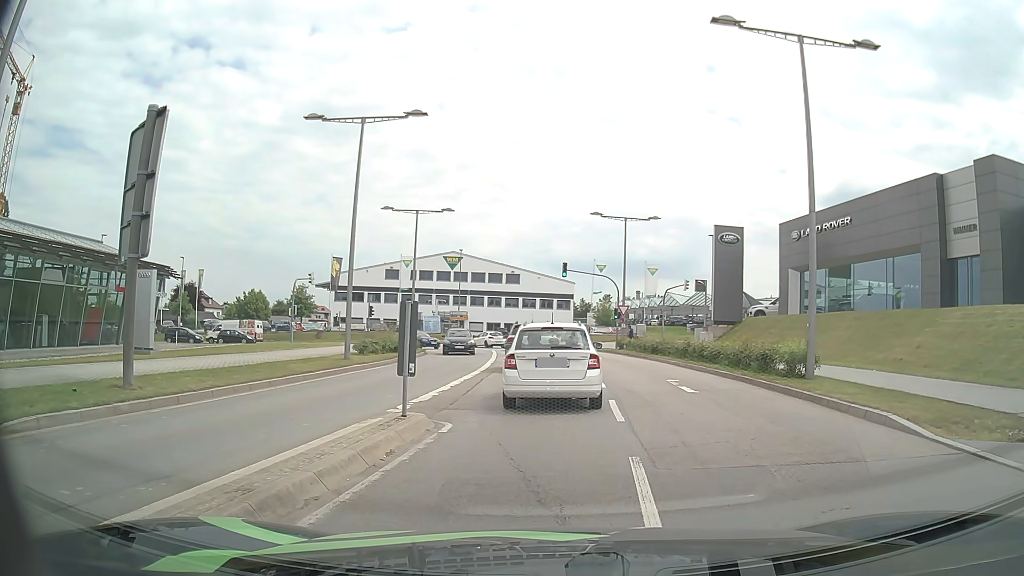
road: secondary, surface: asphalt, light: Day
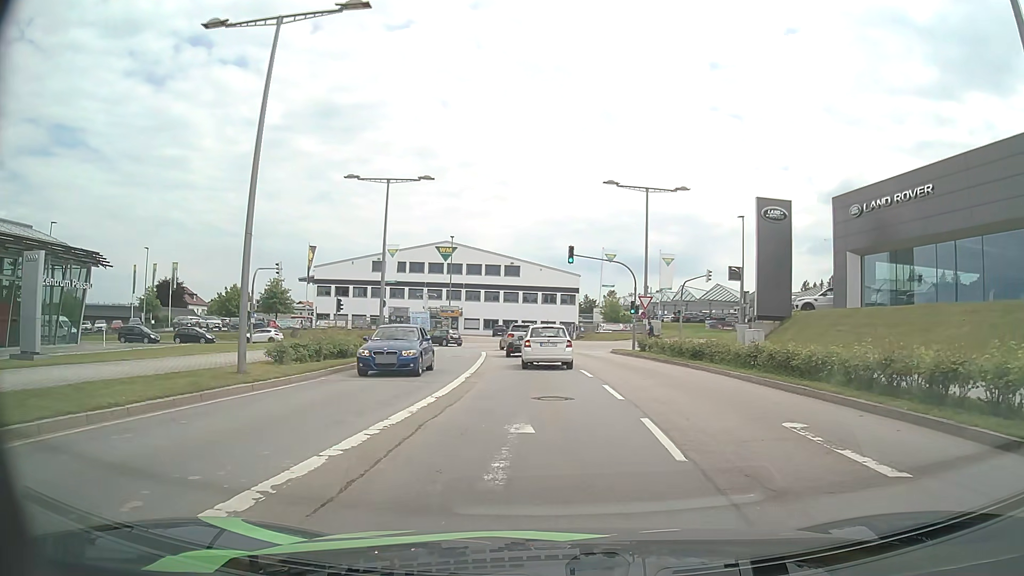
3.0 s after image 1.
(0.0, +9.5) m; +1°
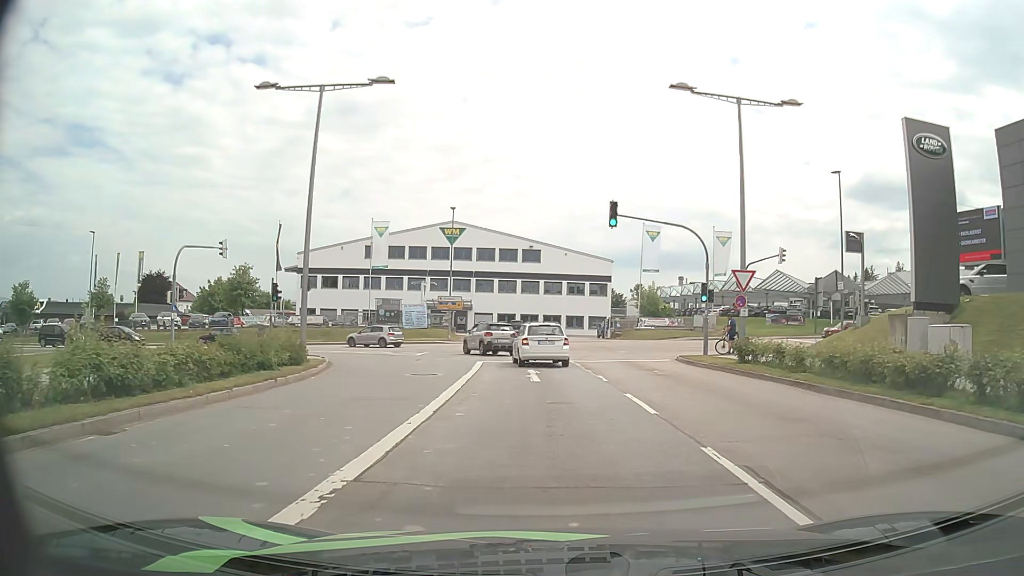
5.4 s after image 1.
(-0.5, +14.8) m; -3°
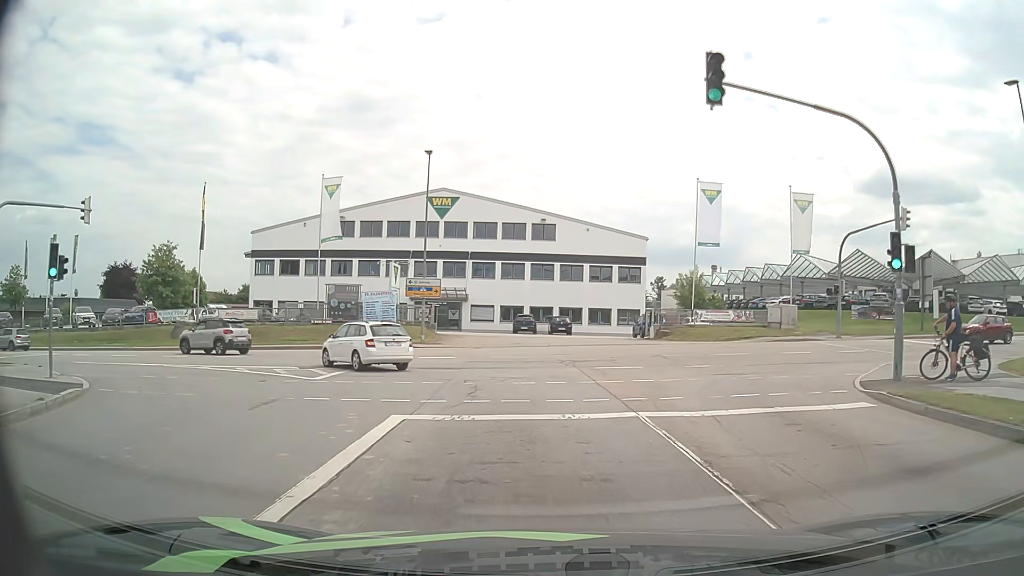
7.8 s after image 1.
(-0.1, +16.6) m; -1°
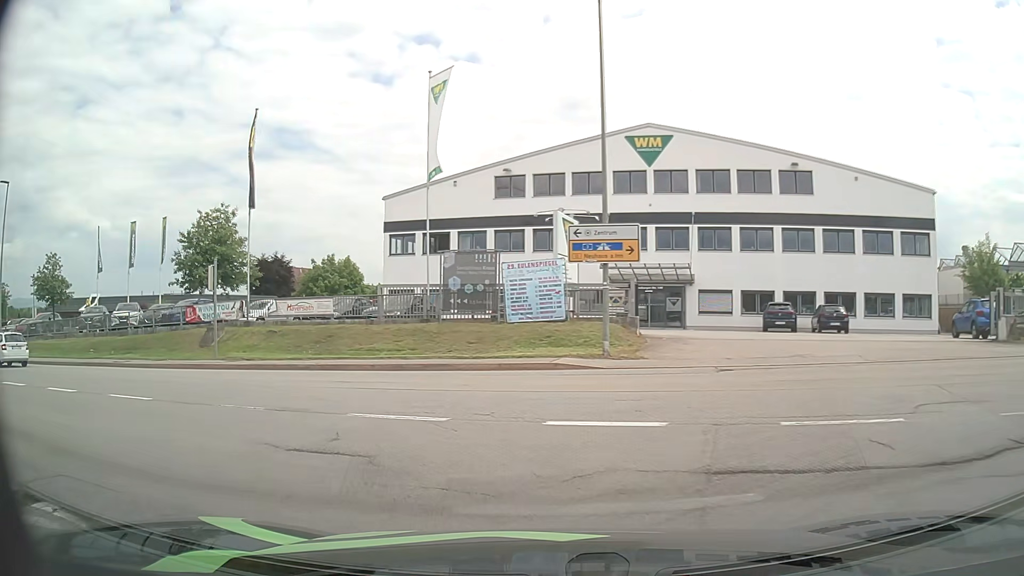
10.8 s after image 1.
(-1.6, +18.3) m; -19°
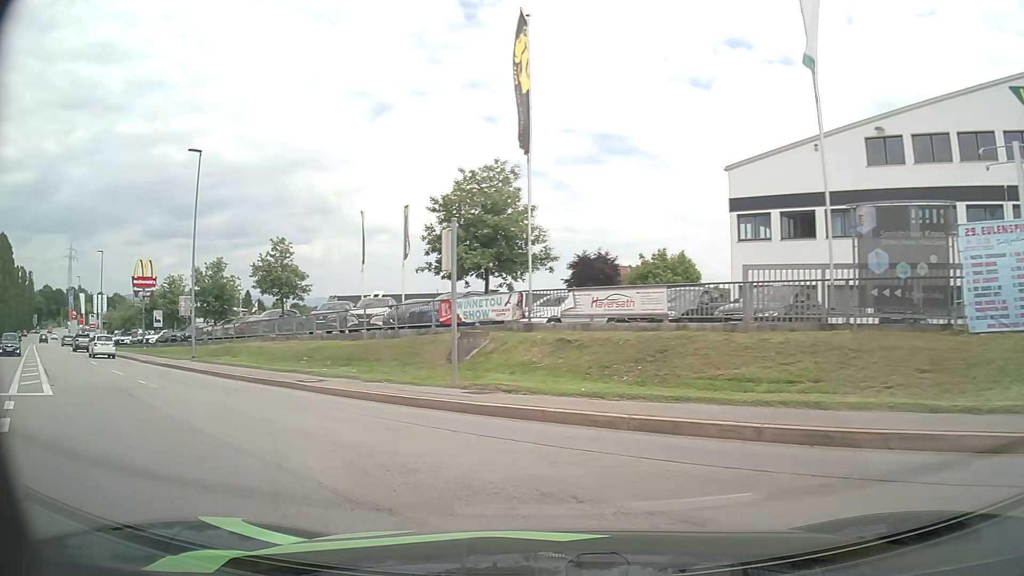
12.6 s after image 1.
(-2.4, +10.2) m; -27°
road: tertiary
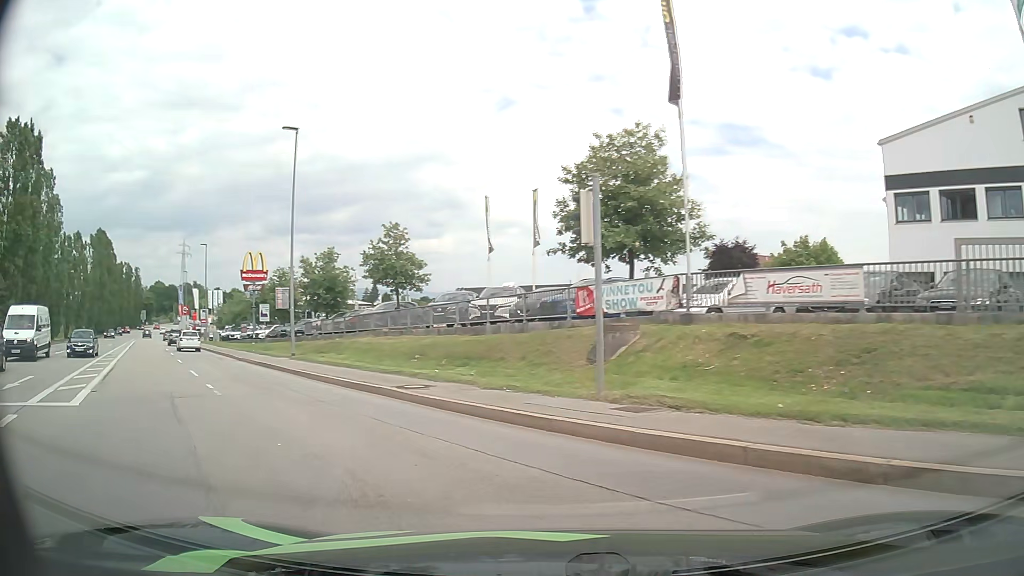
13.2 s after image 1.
(-0.4, +3.6) m; -12°
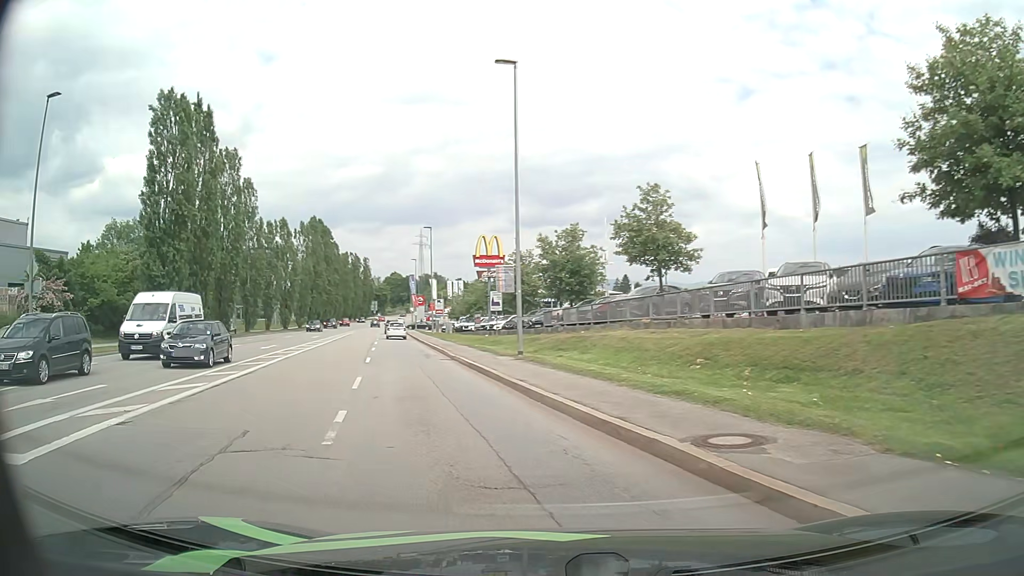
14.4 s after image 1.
(-1.5, +7.4) m; -21°
(-1, +10) (-4, +20) (-6, +29) (-9, +39) (-11, +49) (-14, +58) (-16, +68) (-19, +78) (-21, +87) (-24, +97) m
